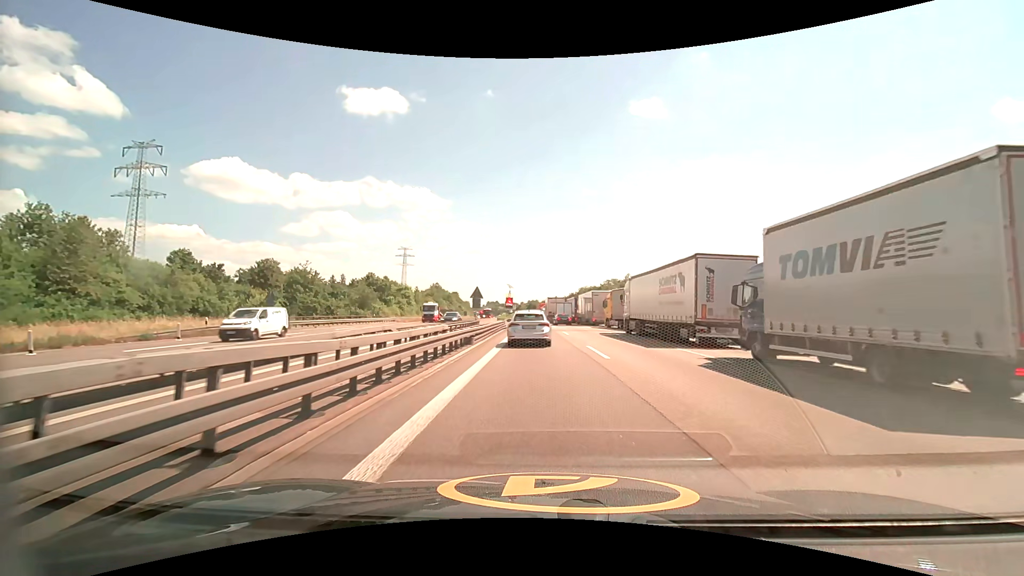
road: motorway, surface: asphalt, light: Day
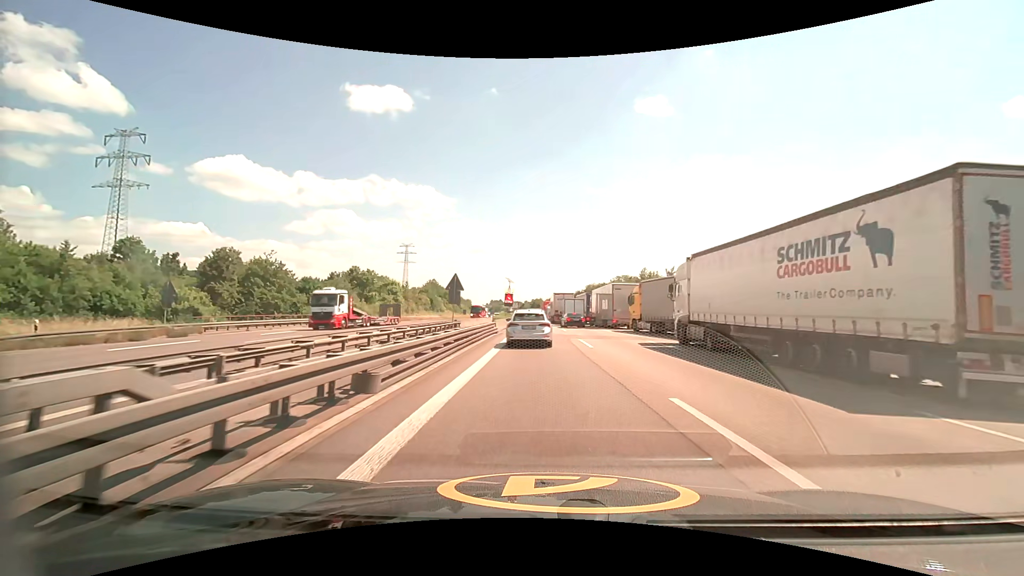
(0.0, +13.0) m; 0°
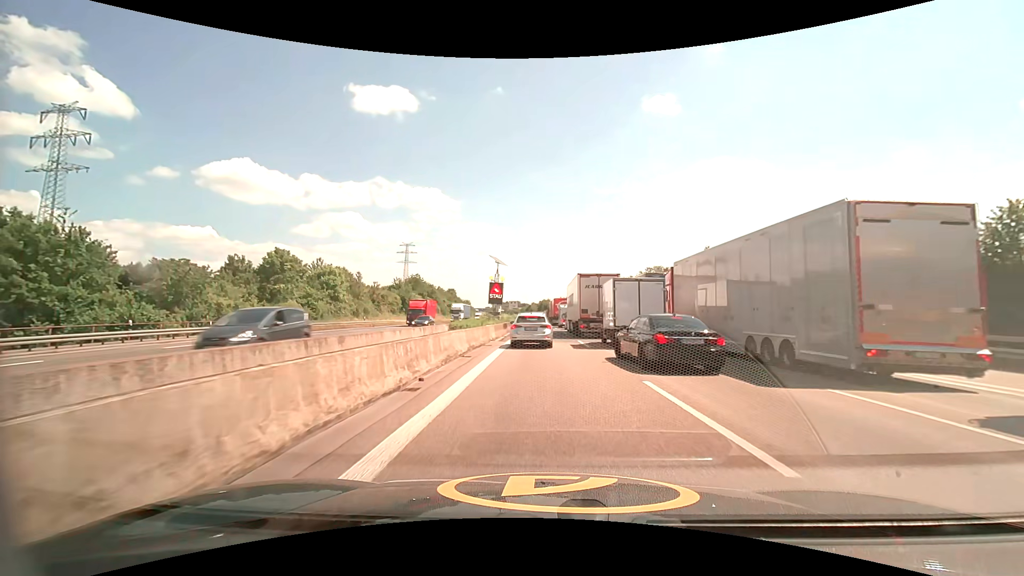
(-0.1, +33.1) m; -1°
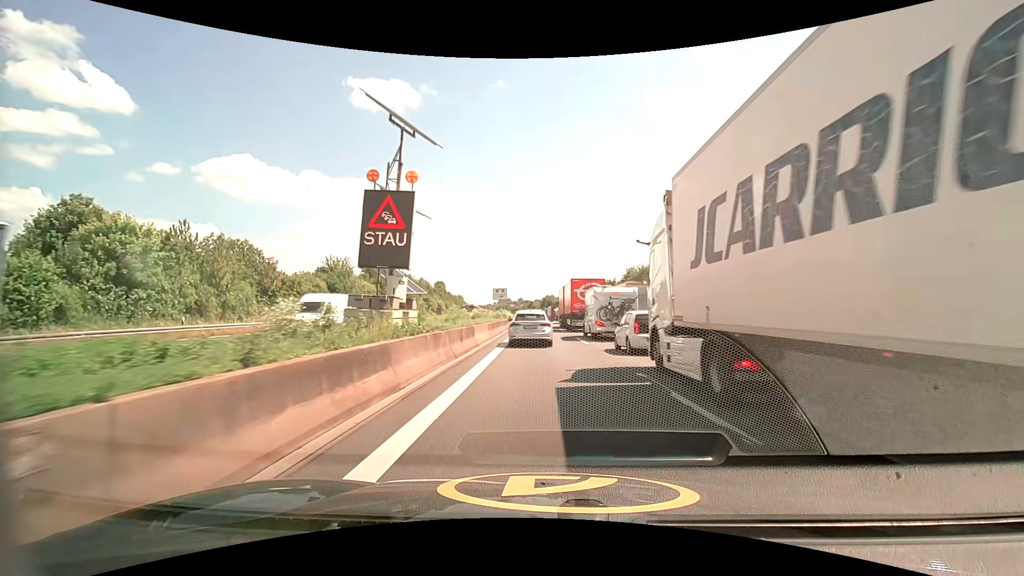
(-0.1, +34.7) m; -1°
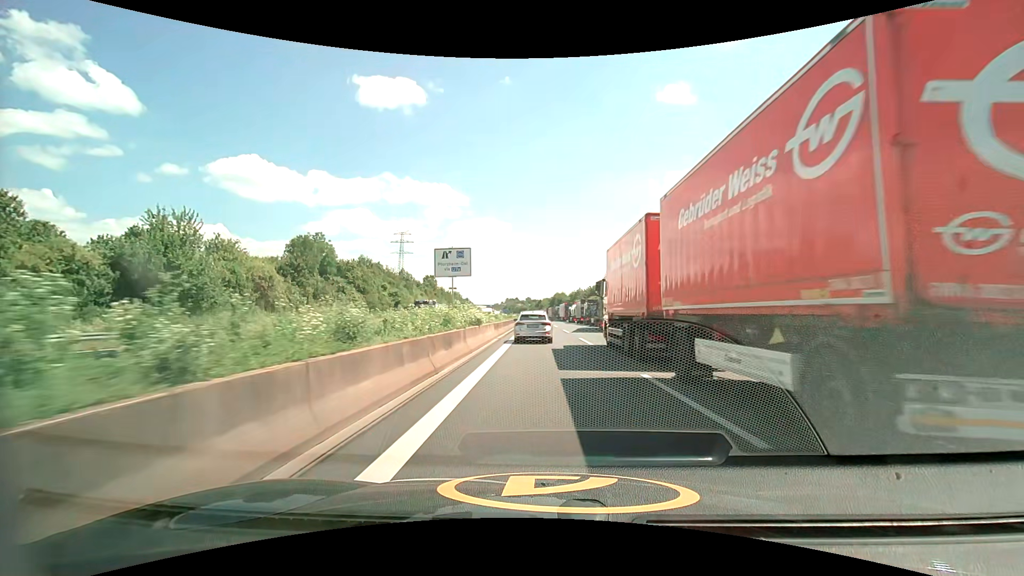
(0.0, +33.6) m; -1°
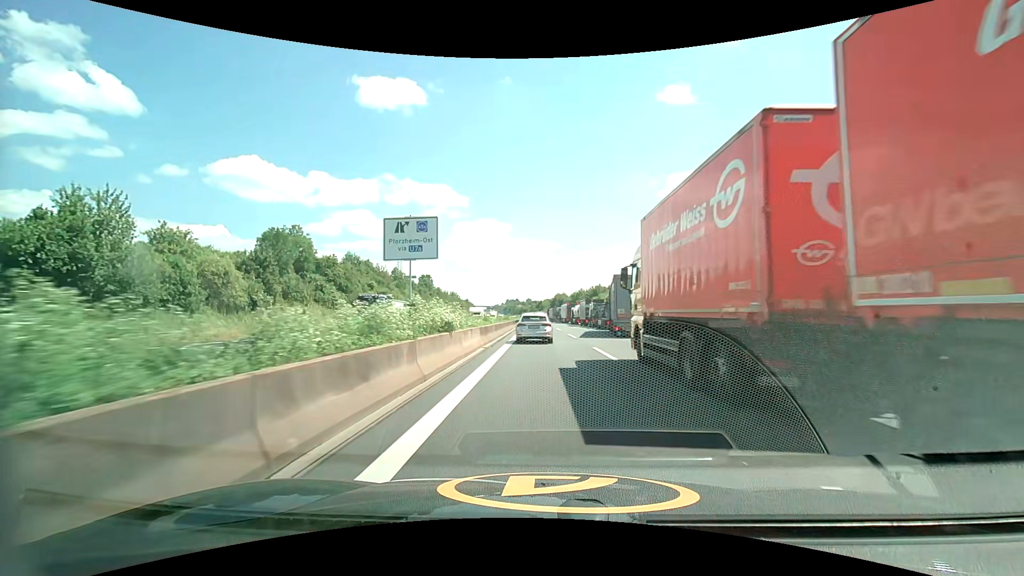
(0.0, +7.2) m; -1°
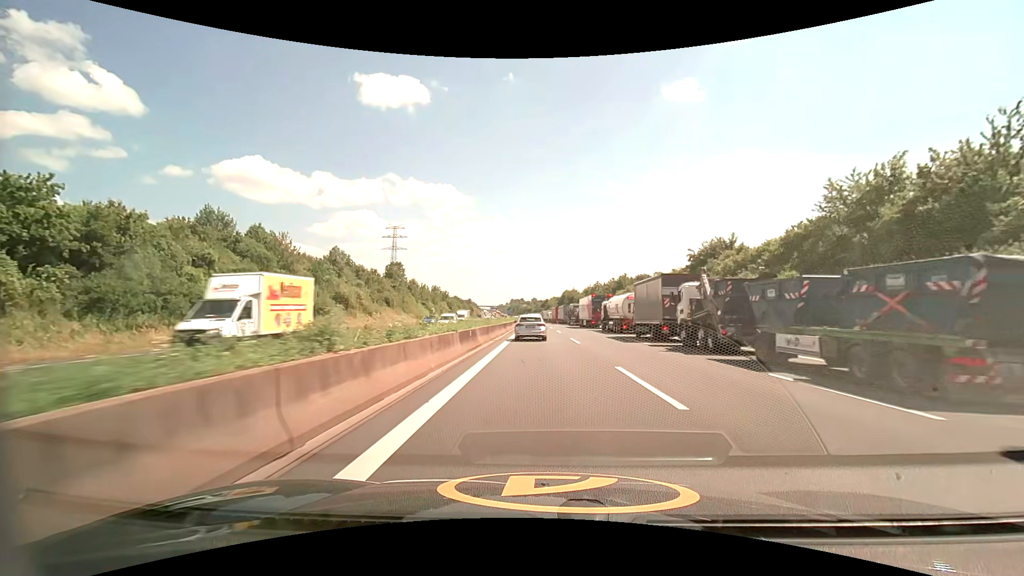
(+0.5, +41.8) m; 0°
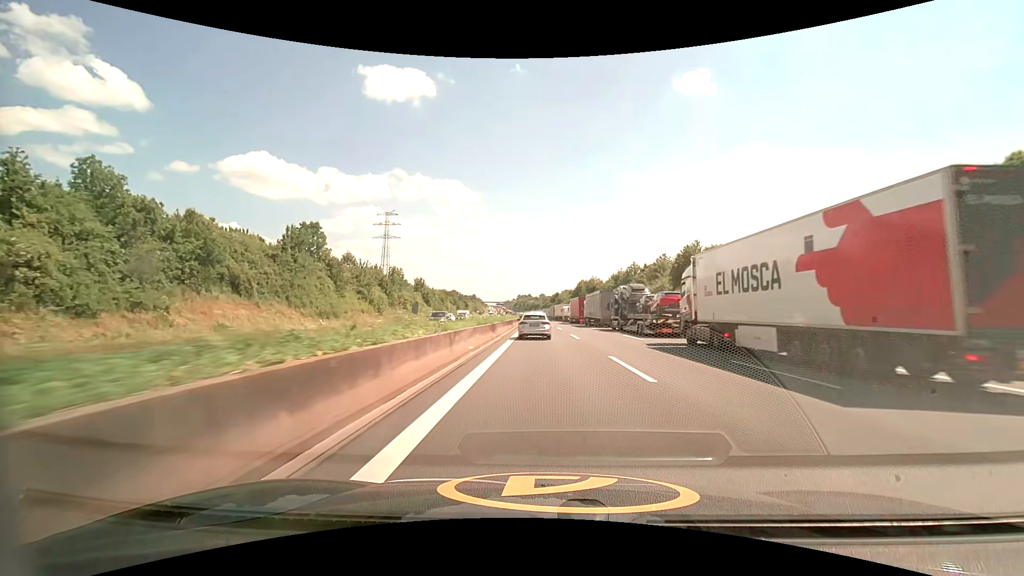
(-0.7, +51.5) m; -1°
(0, +10) (0, +20) (0, +30) (0, +40) (0, +50) (-1, +60) (-1, +70) (-1, +80) (-2, +90) (-2, +100) m
